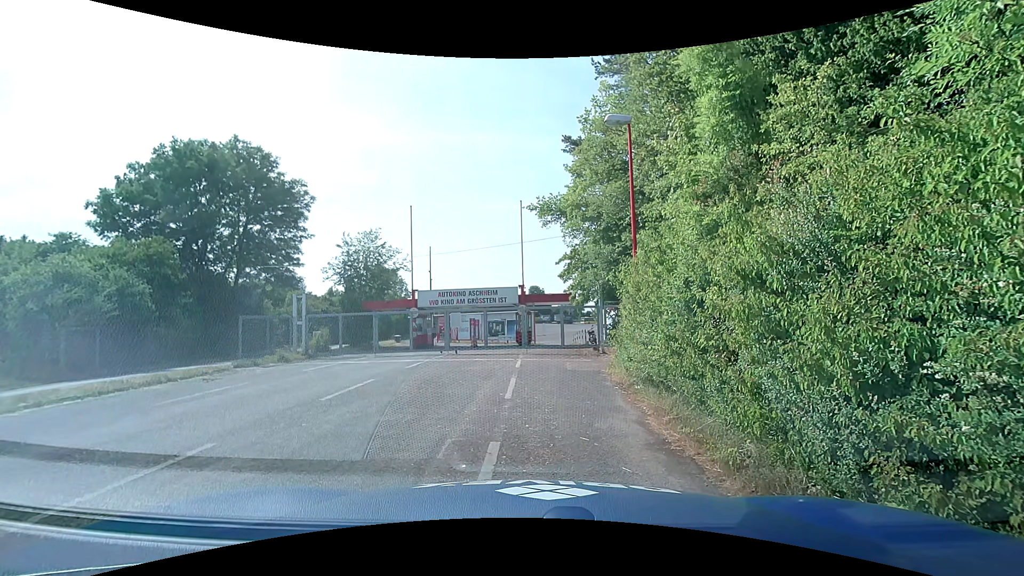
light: Day
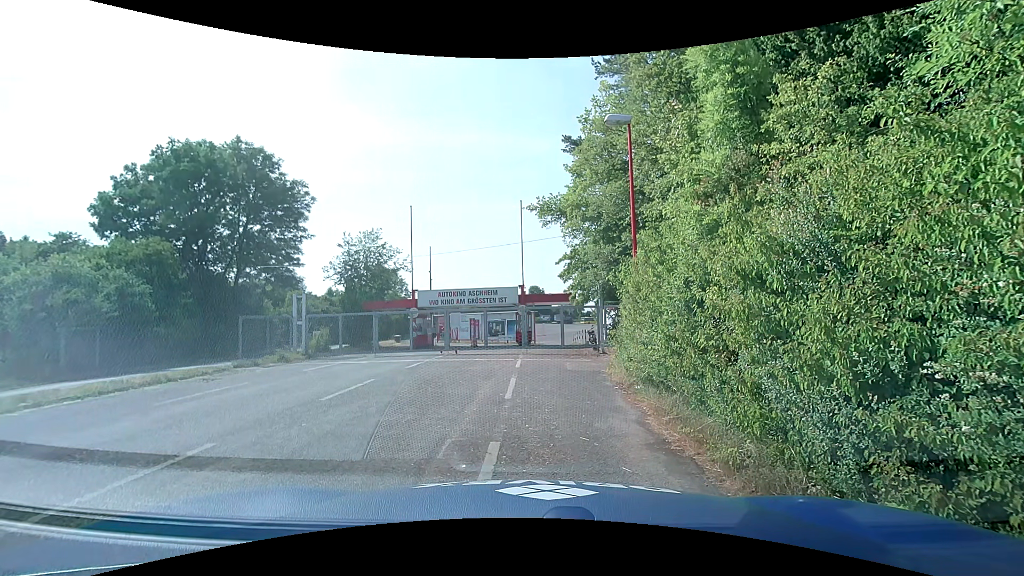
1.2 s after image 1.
(0.0, 0.0) m; 0°
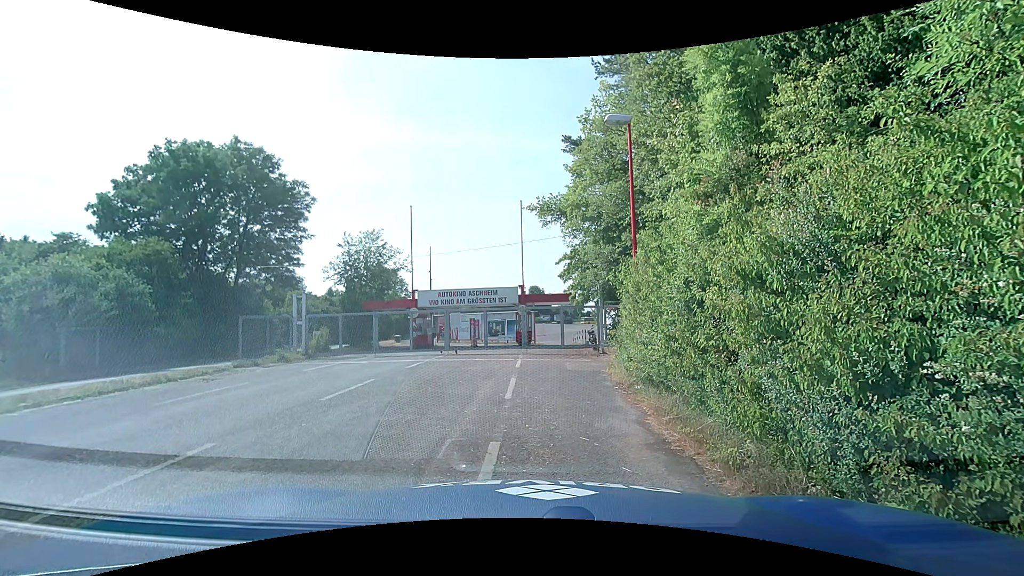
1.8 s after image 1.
(0.0, 0.0) m; 0°
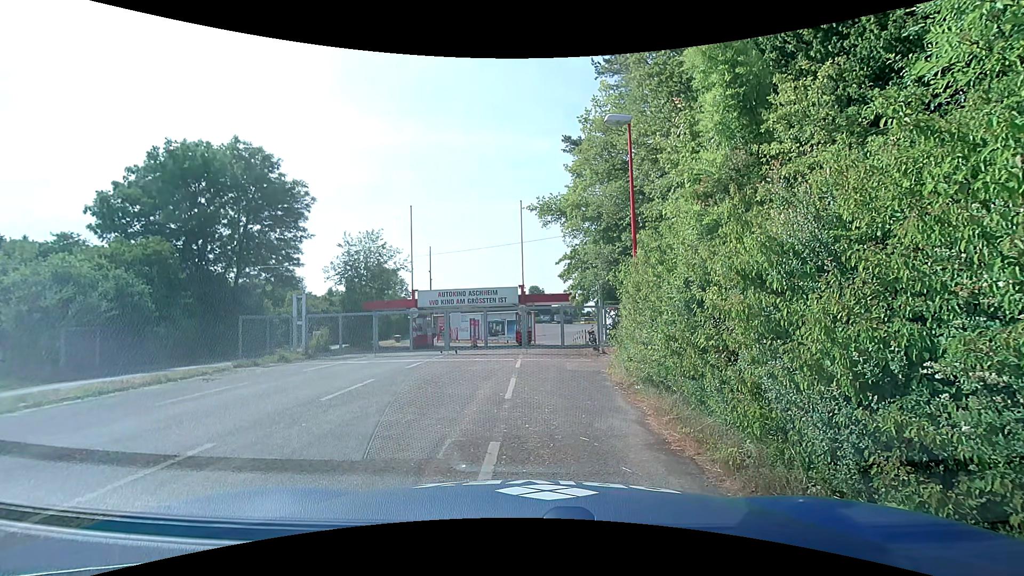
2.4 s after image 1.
(0.0, 0.0) m; 0°
